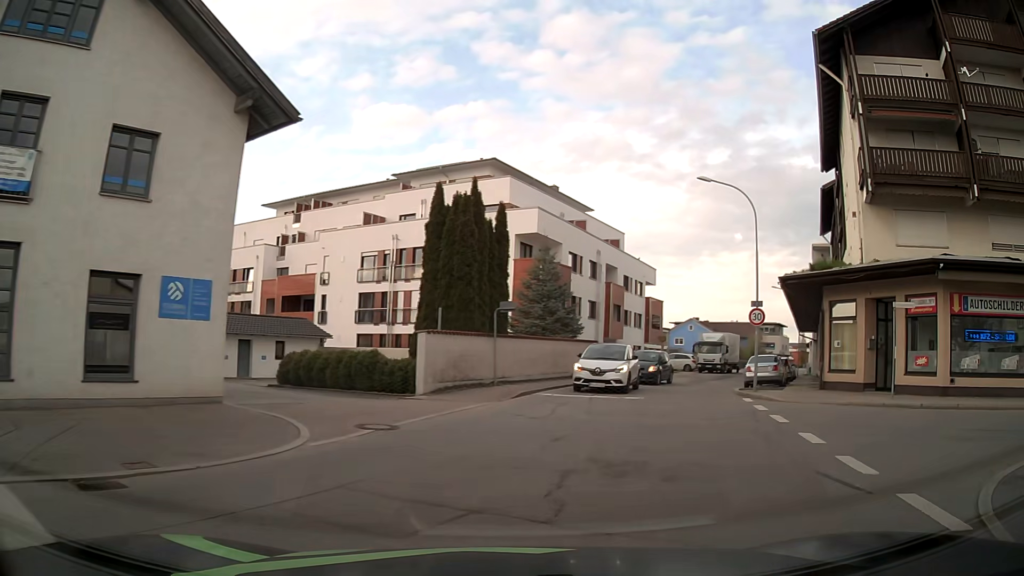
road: residential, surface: asphalt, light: Day
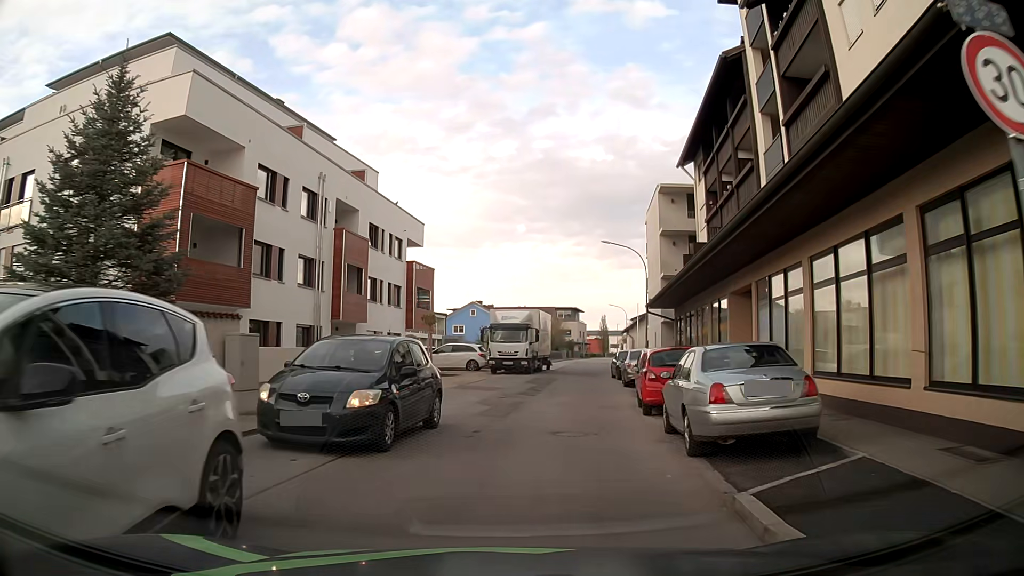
(+5.1, +20.3) m; +20°
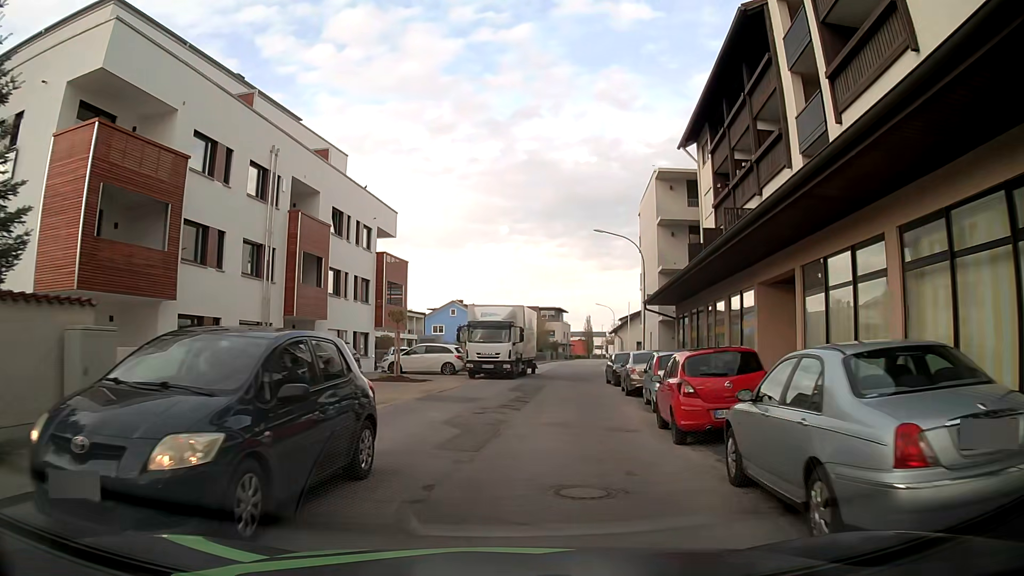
(0.0, +4.4) m; +1°
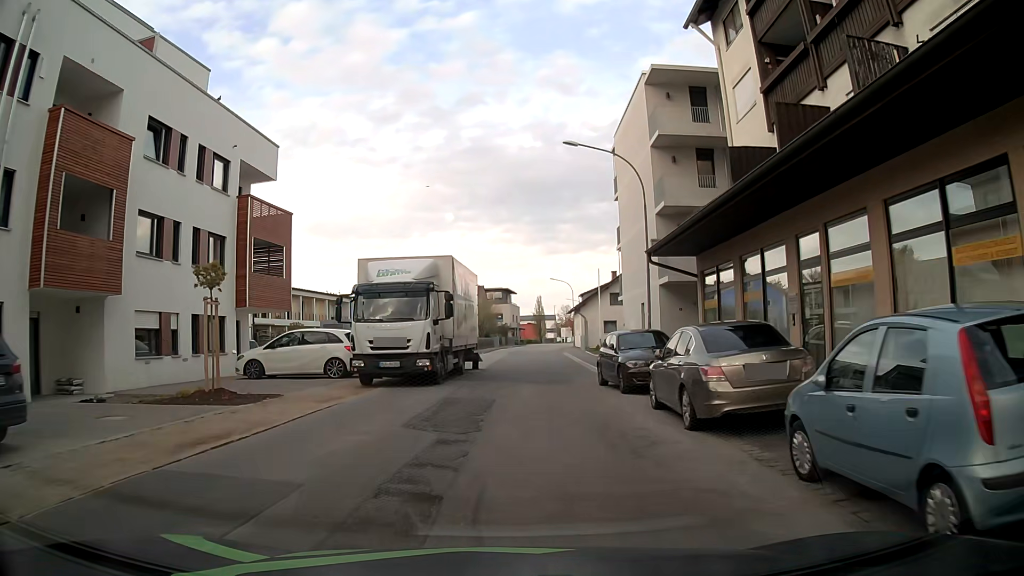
(+0.7, +13.1) m; +5°
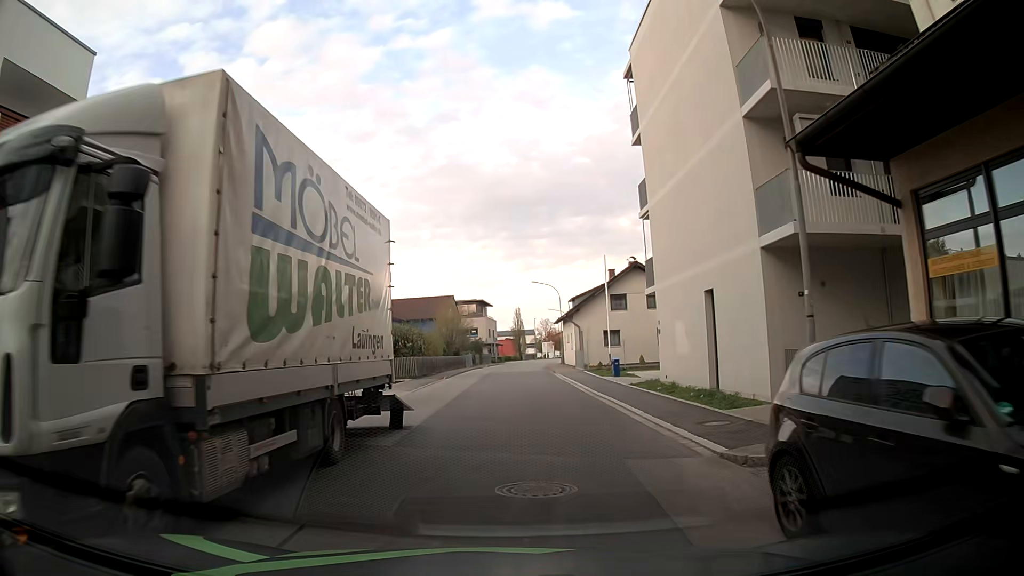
(+0.3, +13.7) m; +1°
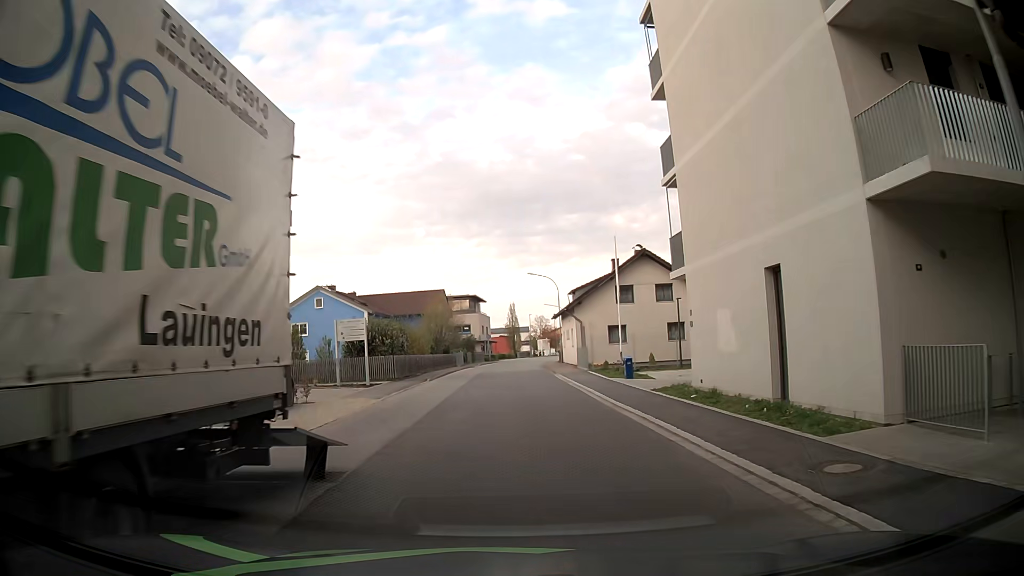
(0.0, +4.8) m; +1°
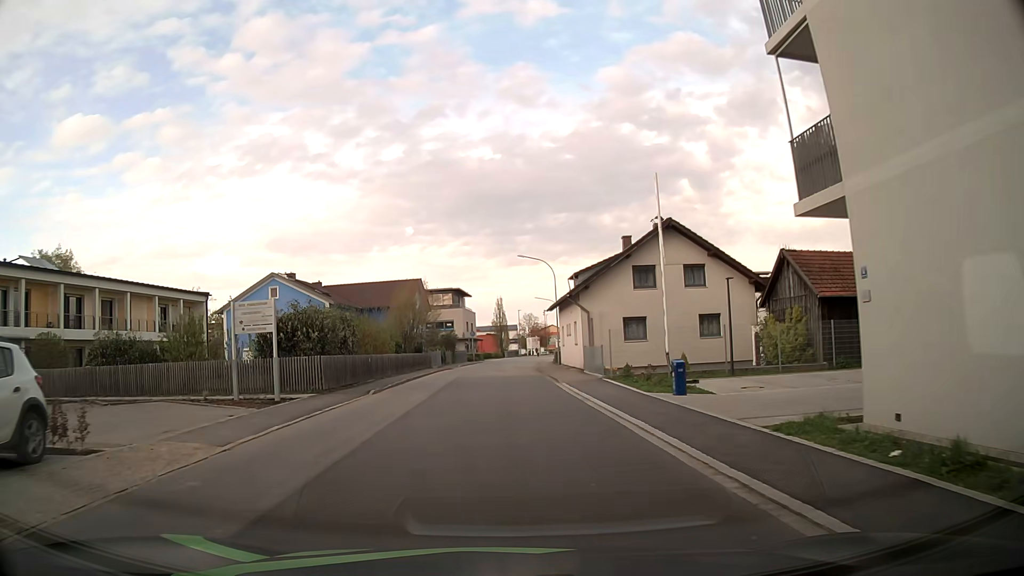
(+0.1, +10.2) m; +1°
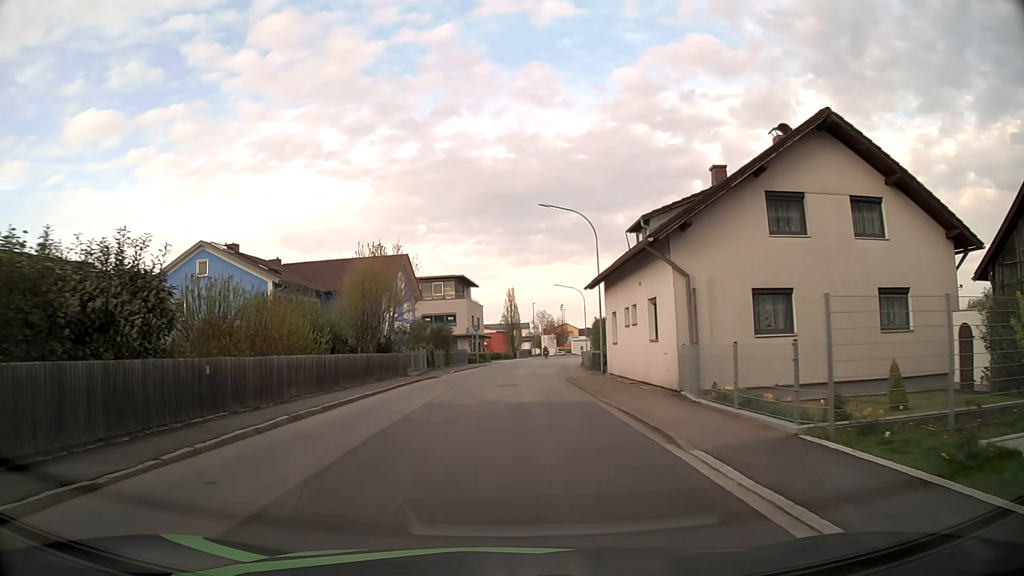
(-0.1, +16.7) m; -1°
(0, +10) (0, +20) (+1, +30) (+1, +40) (+2, +50) (+3, +60) (+5, +70) (+8, +79) (+12, +89) (+17, +97) m
